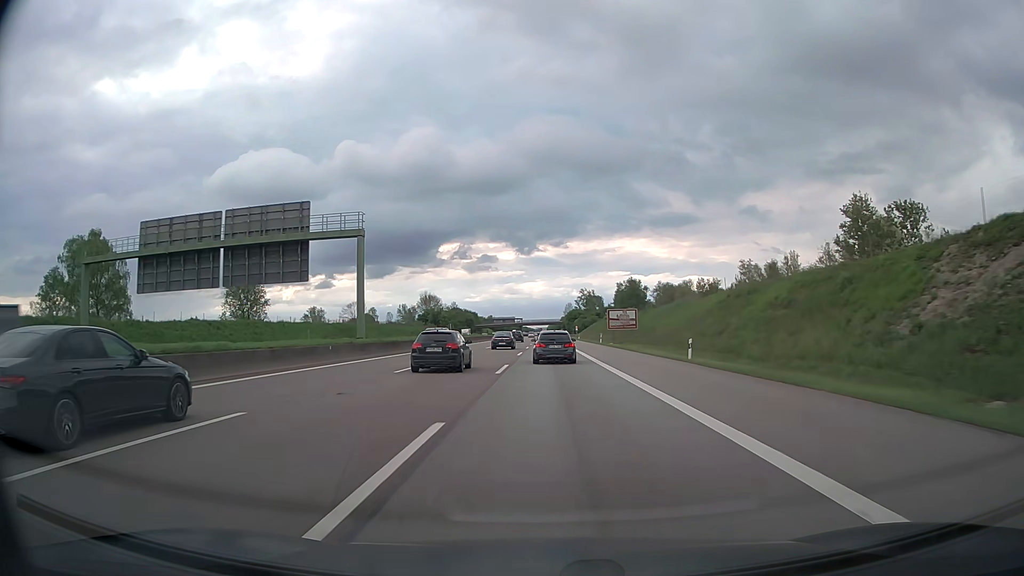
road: motorway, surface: asphalt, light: Day
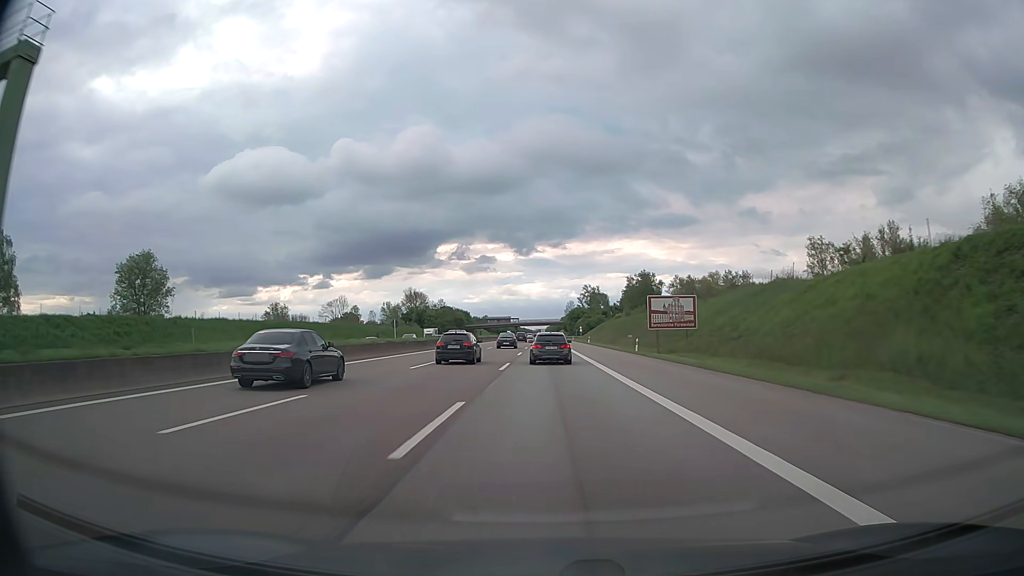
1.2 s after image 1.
(0.0, +32.7) m; 0°
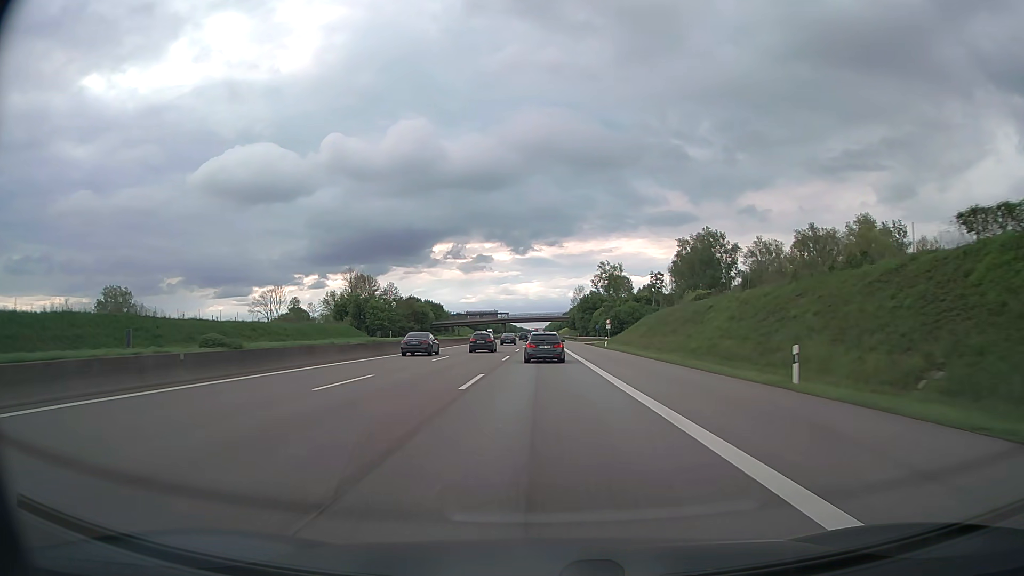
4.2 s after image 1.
(+0.2, +82.3) m; 0°
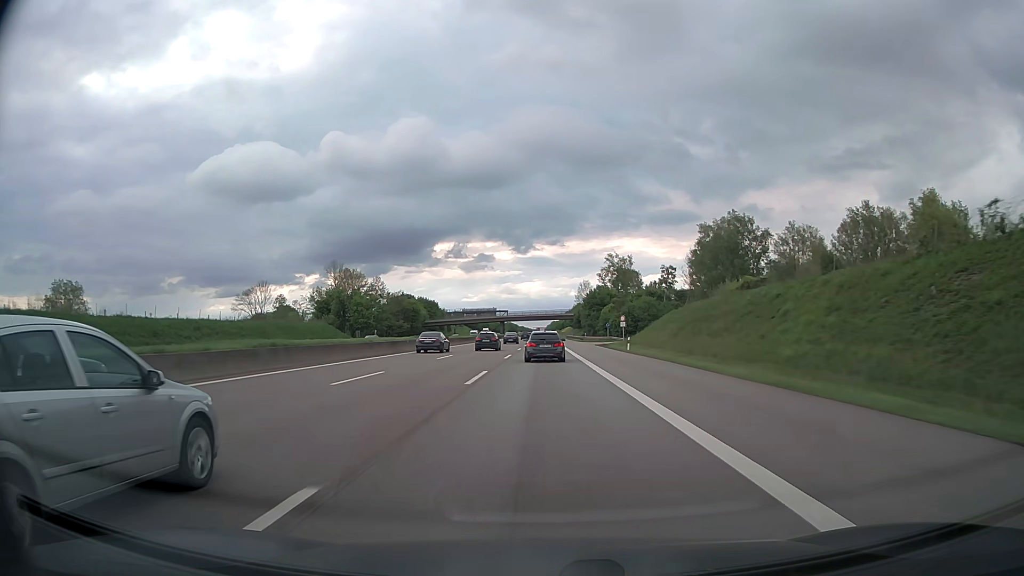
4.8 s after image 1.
(0.0, +16.5) m; 0°
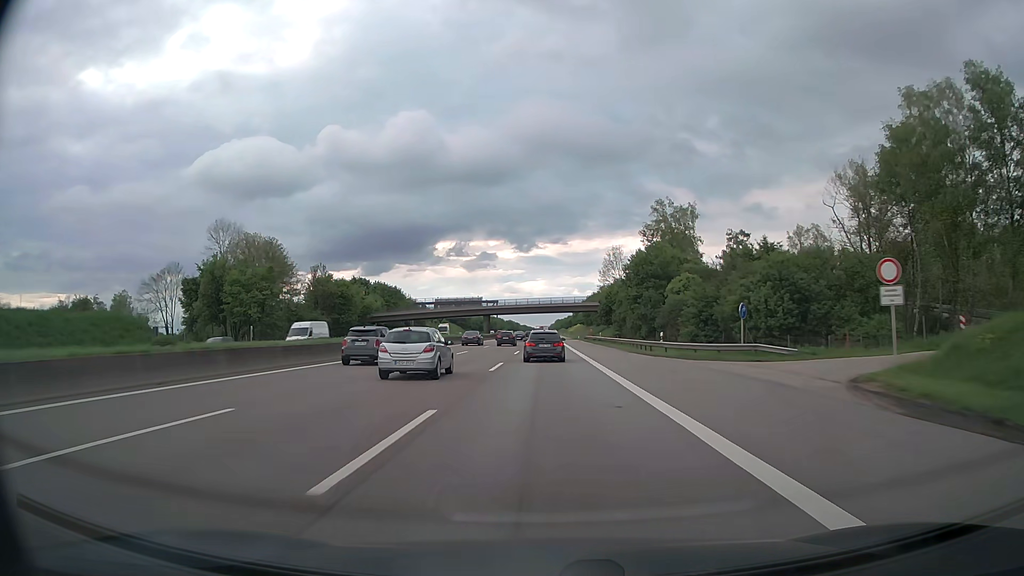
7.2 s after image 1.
(-0.3, +66.2) m; 0°
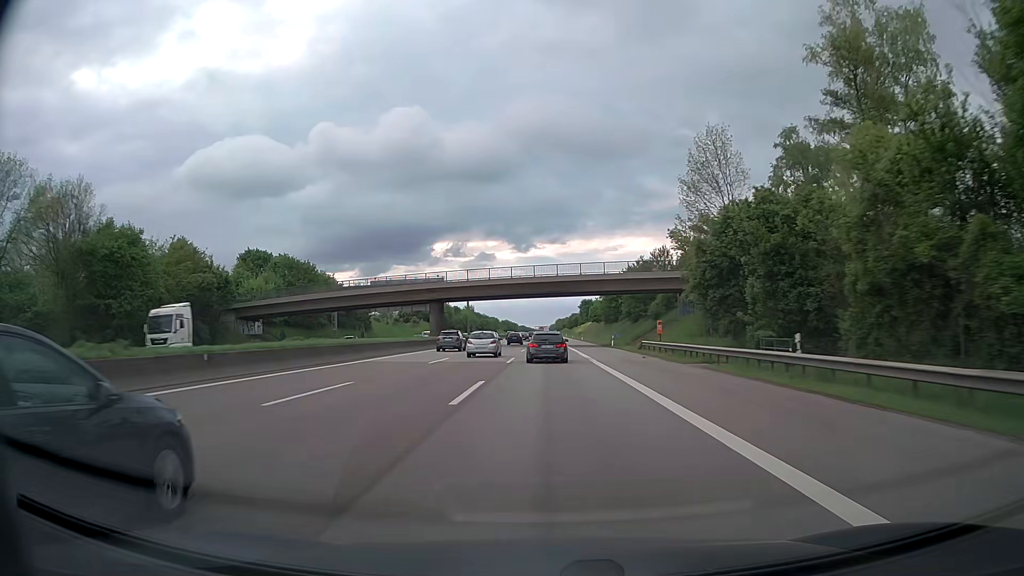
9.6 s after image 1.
(-0.1, +64.6) m; 0°
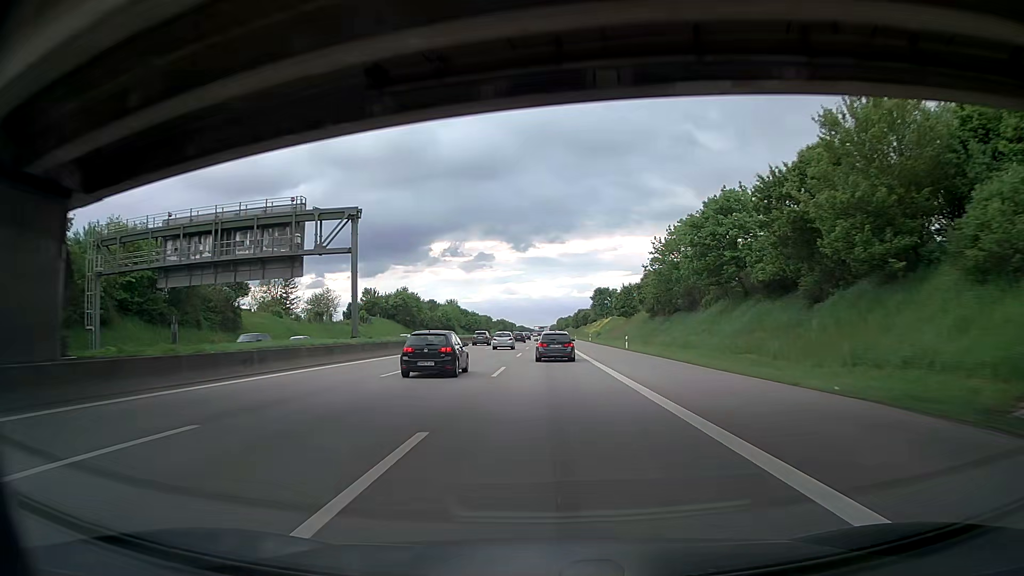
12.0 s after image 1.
(-0.1, +63.5) m; 0°
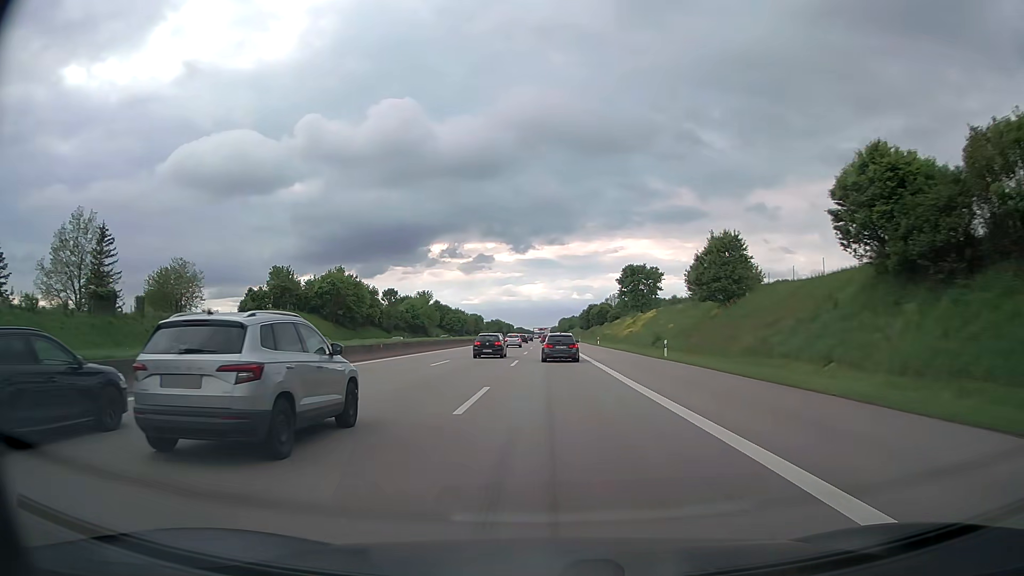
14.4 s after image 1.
(-0.1, +63.8) m; 0°
(0, +10) (0, +20) (0, +30) (0, +40) (0, +50) (0, +60) (0, +70) (0, +80) (0, +90) (0, +100) m
